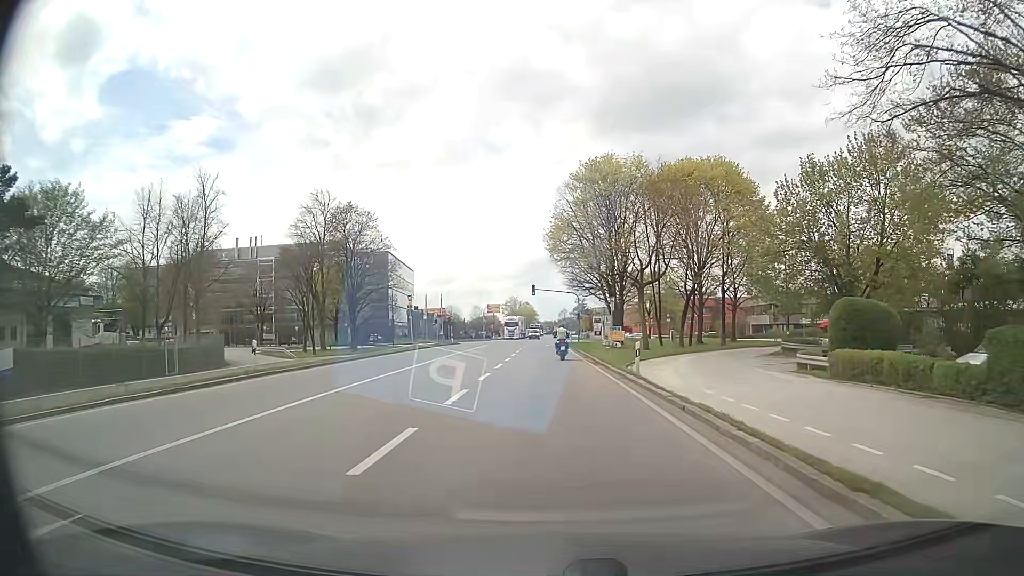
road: primary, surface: asphalt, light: Day
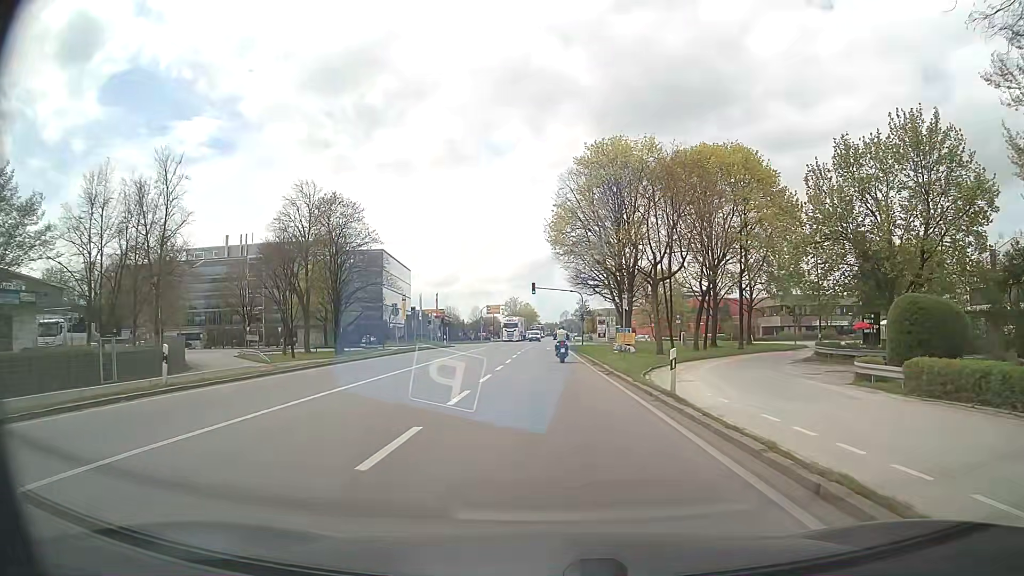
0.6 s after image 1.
(0.0, +5.7) m; 0°
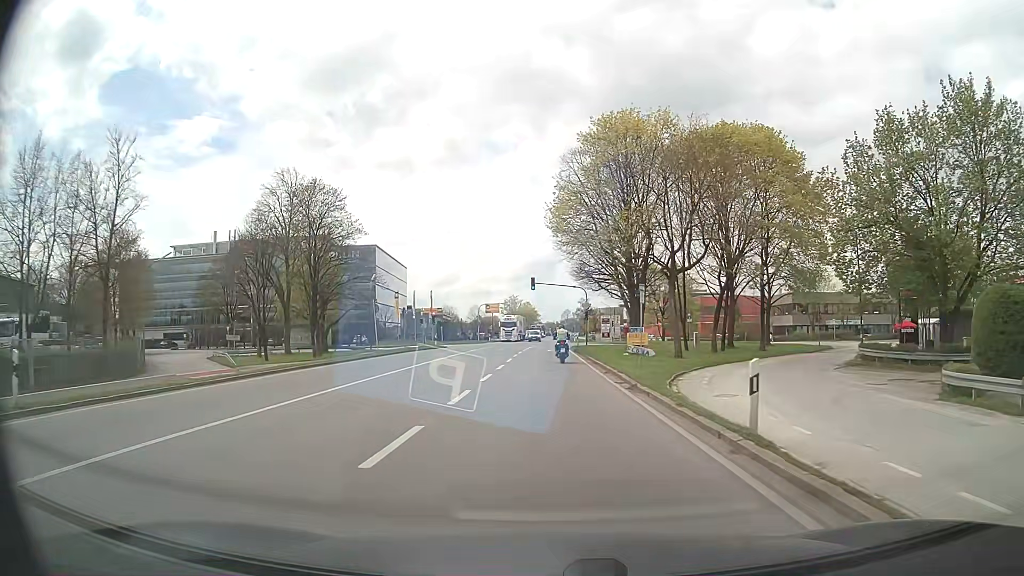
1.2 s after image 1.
(0.0, +5.9) m; 0°
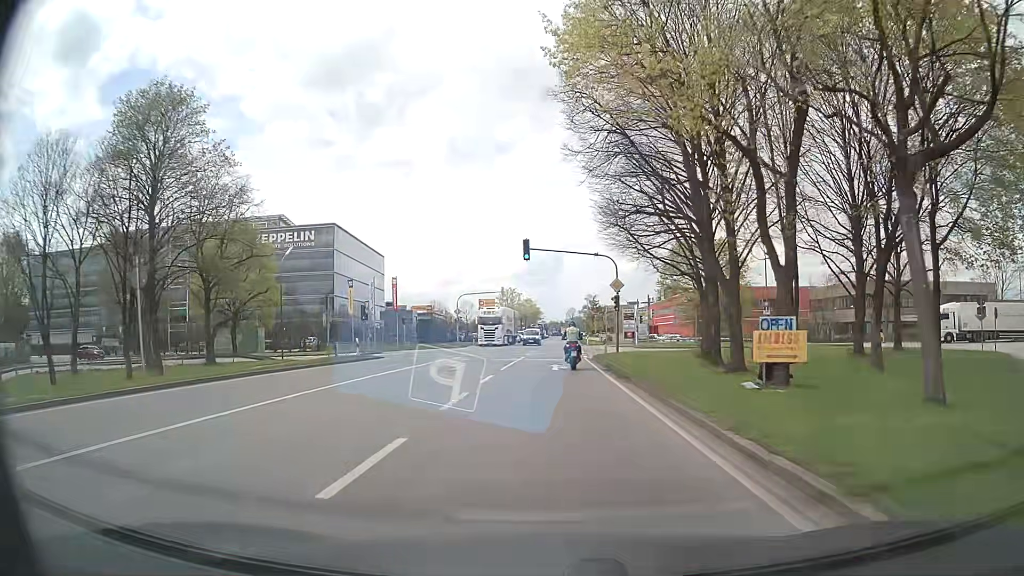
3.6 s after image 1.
(0.0, +25.6) m; 0°
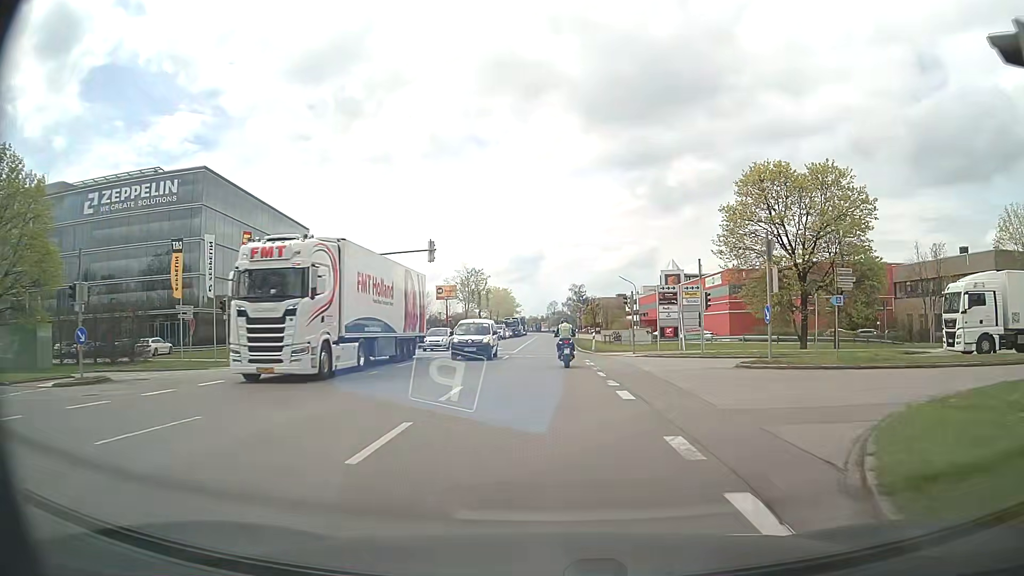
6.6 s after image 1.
(+0.2, +34.5) m; +1°
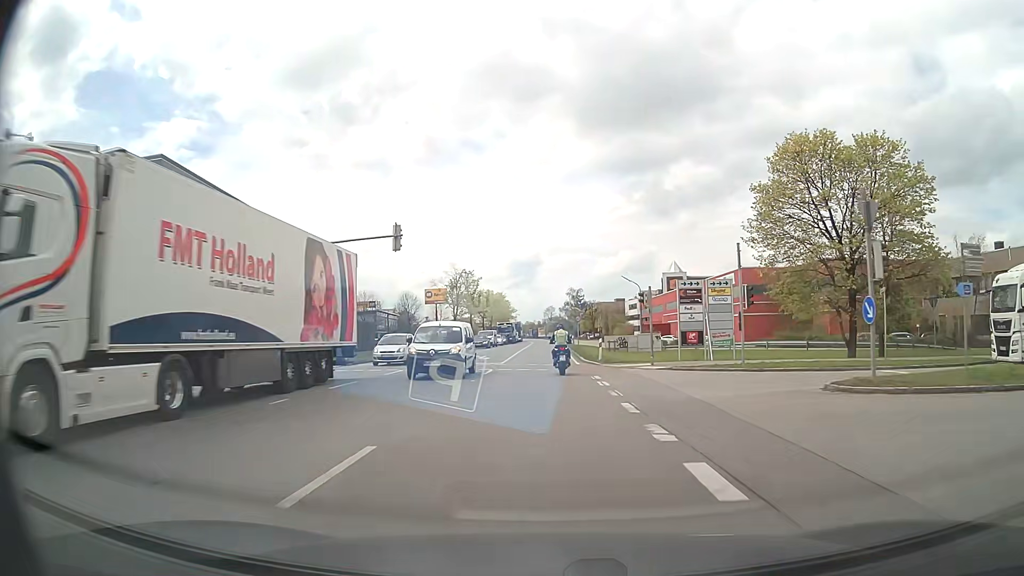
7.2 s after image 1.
(0.0, +7.8) m; 0°
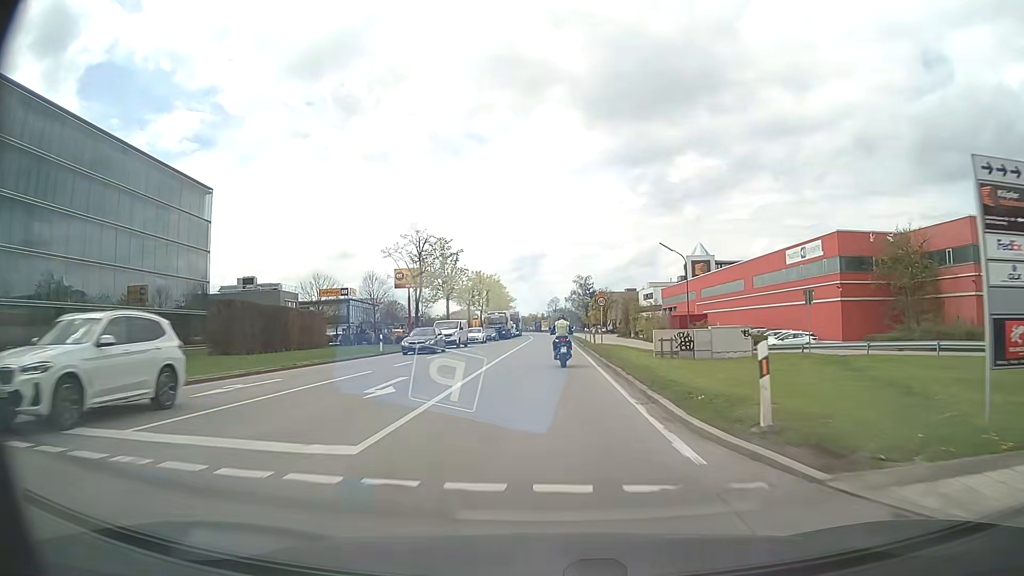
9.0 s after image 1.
(0.0, +24.9) m; 0°
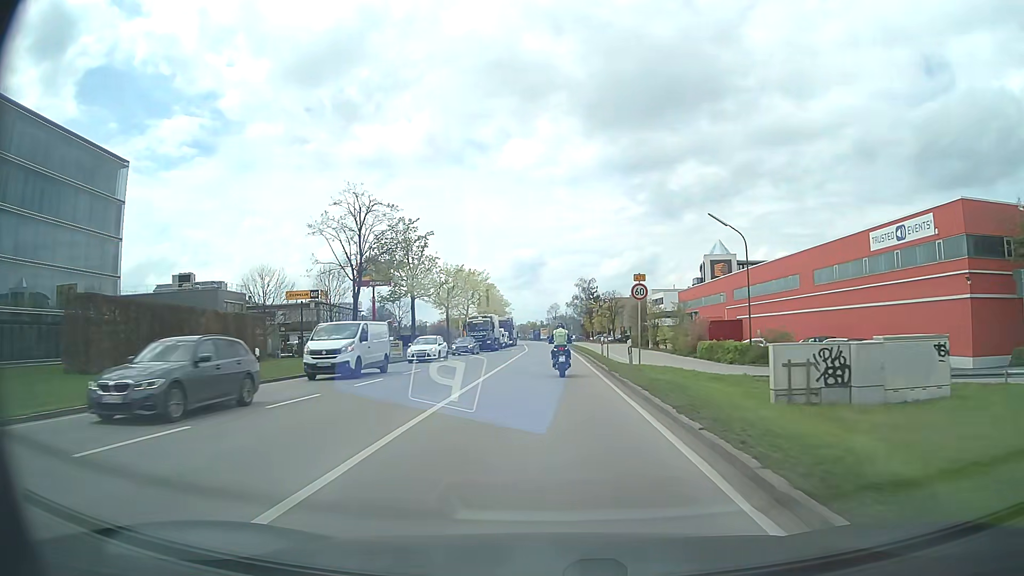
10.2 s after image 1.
(-0.1, +17.5) m; 0°
(0, +10) (0, +20) (0, +30) (0, +40) (0, +50) (0, +60) (0, +70) (-1, +80) (-1, +90) (-2, +100) m
